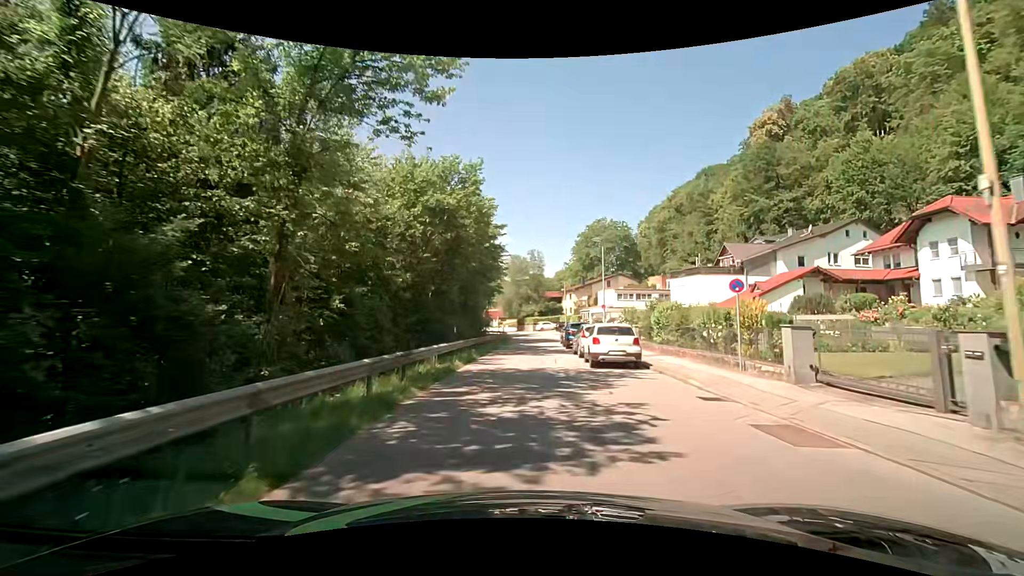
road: residential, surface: asphalt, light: Day
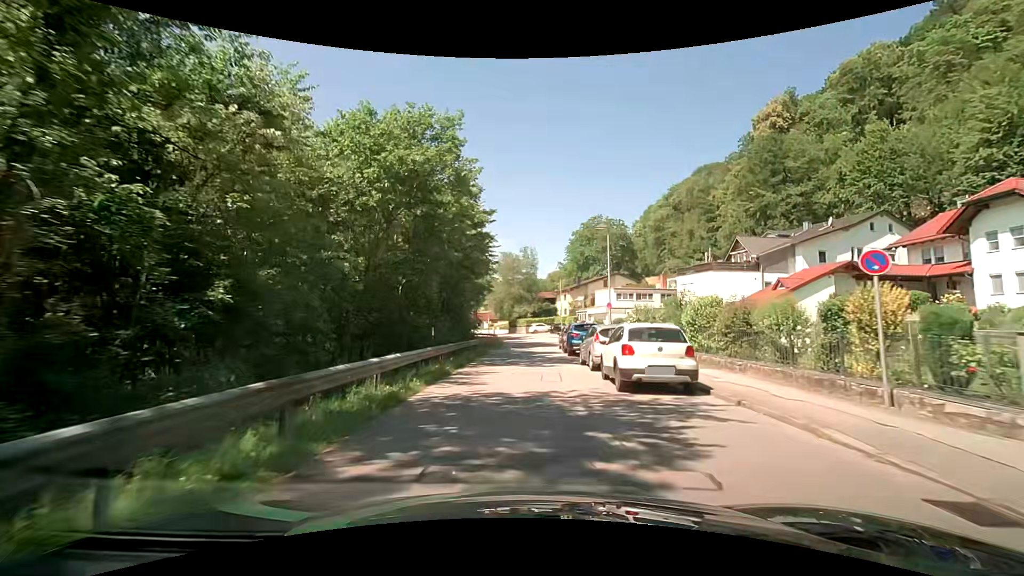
(+0.1, +5.8) m; +1°
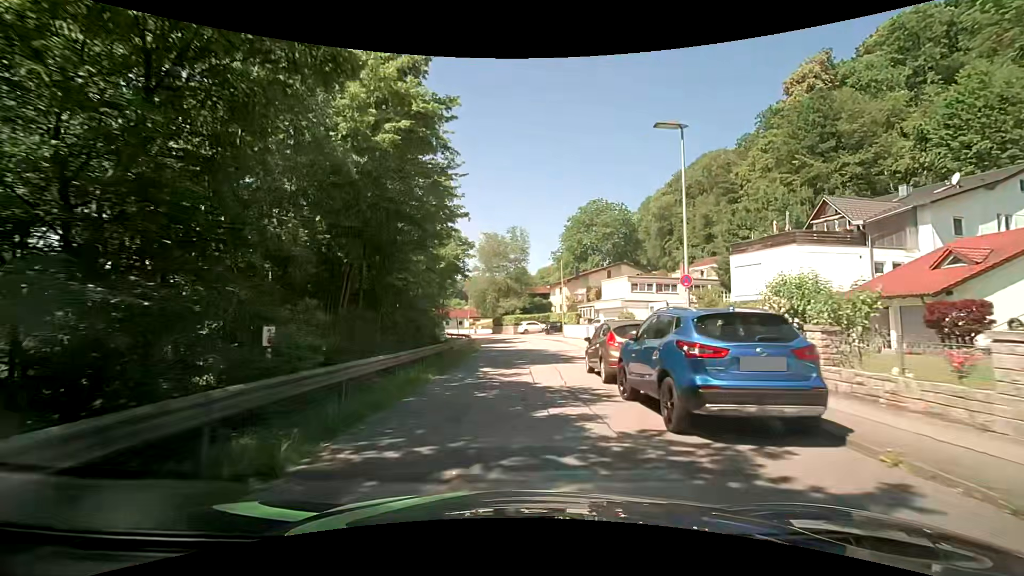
(+0.1, +17.3) m; +1°
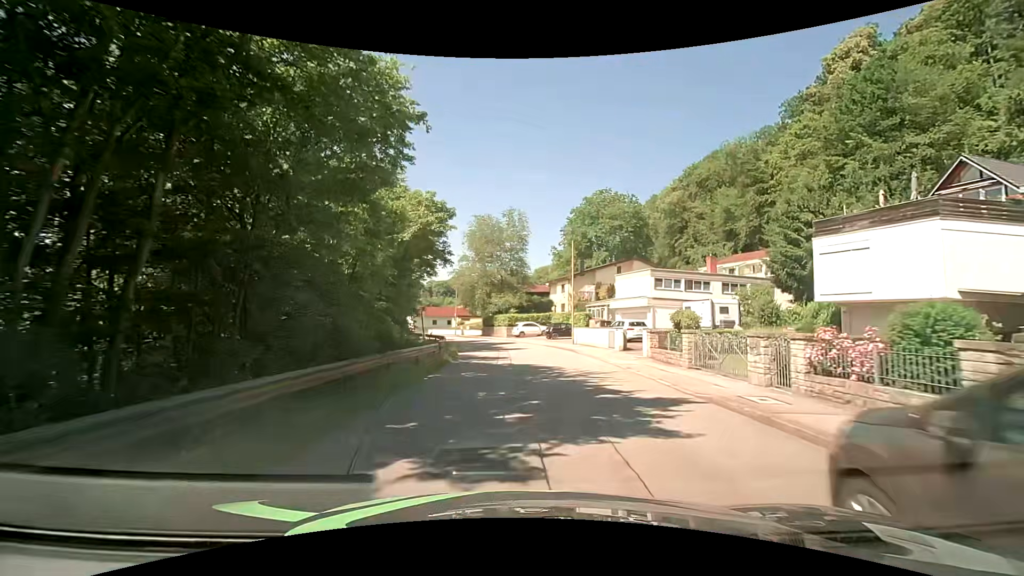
(0.0, +11.4) m; +1°
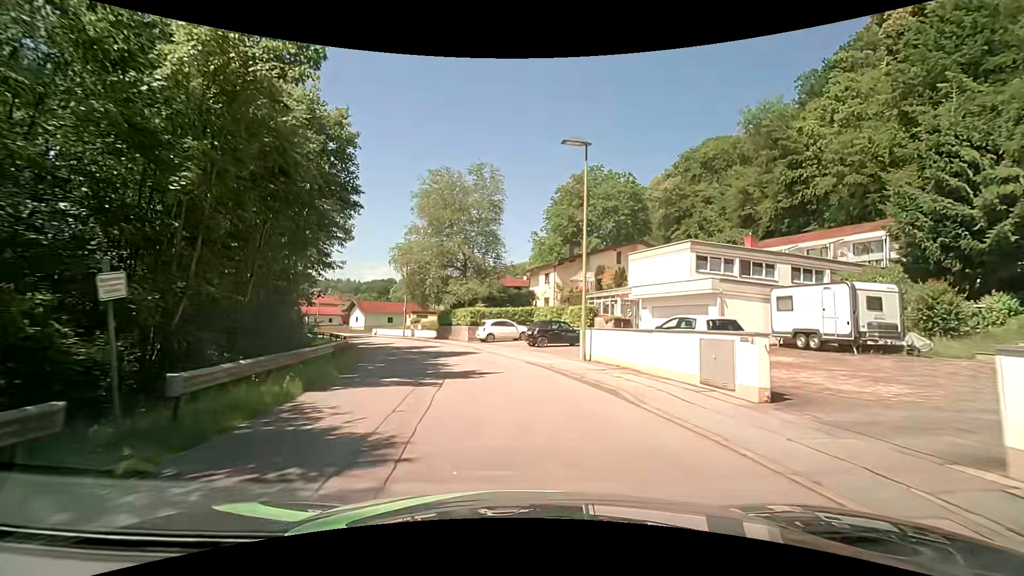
(+0.6, +17.0) m; +2°
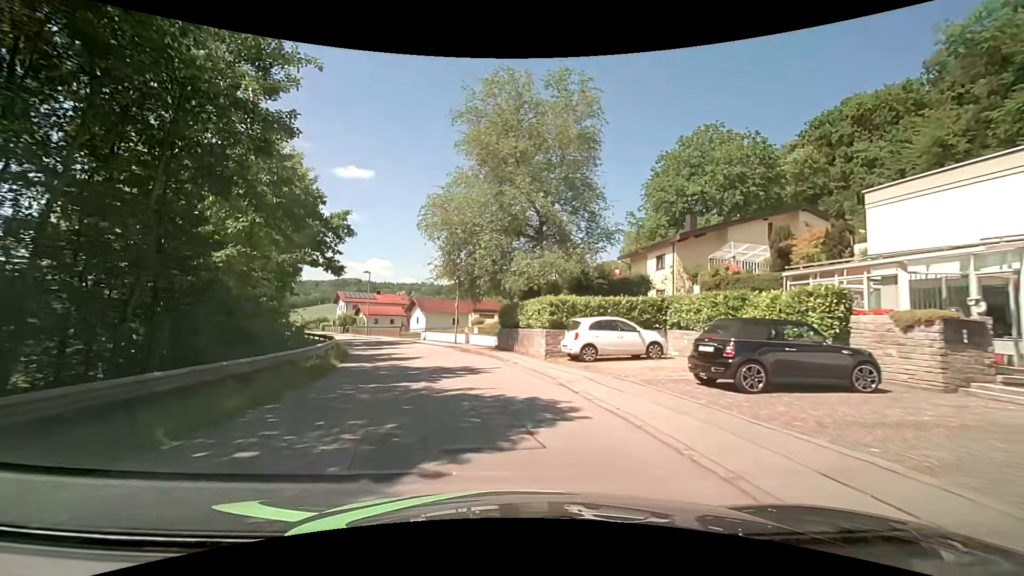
(-0.9, +16.6) m; -9°
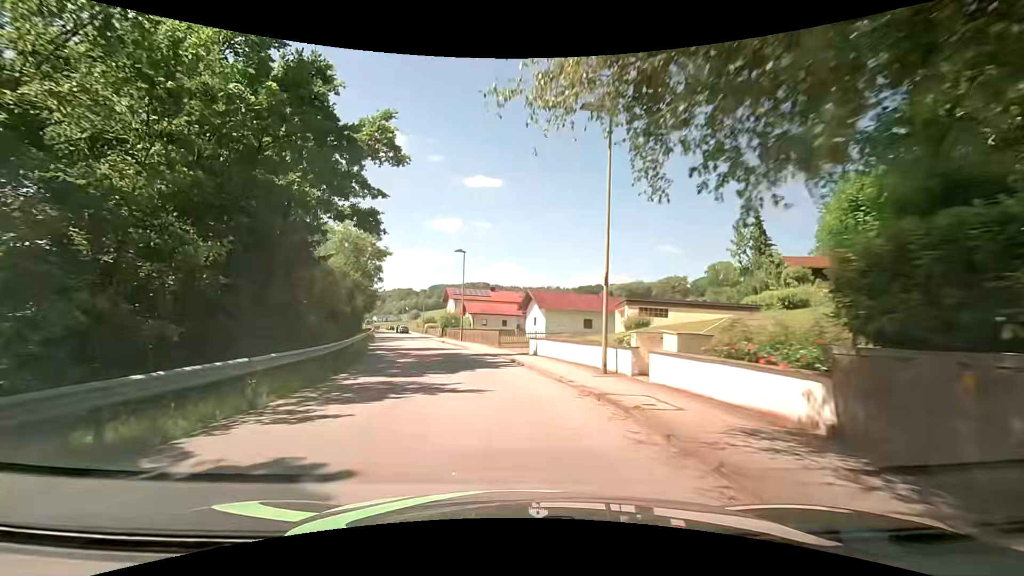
(-2.7, +22.0) m; -13°
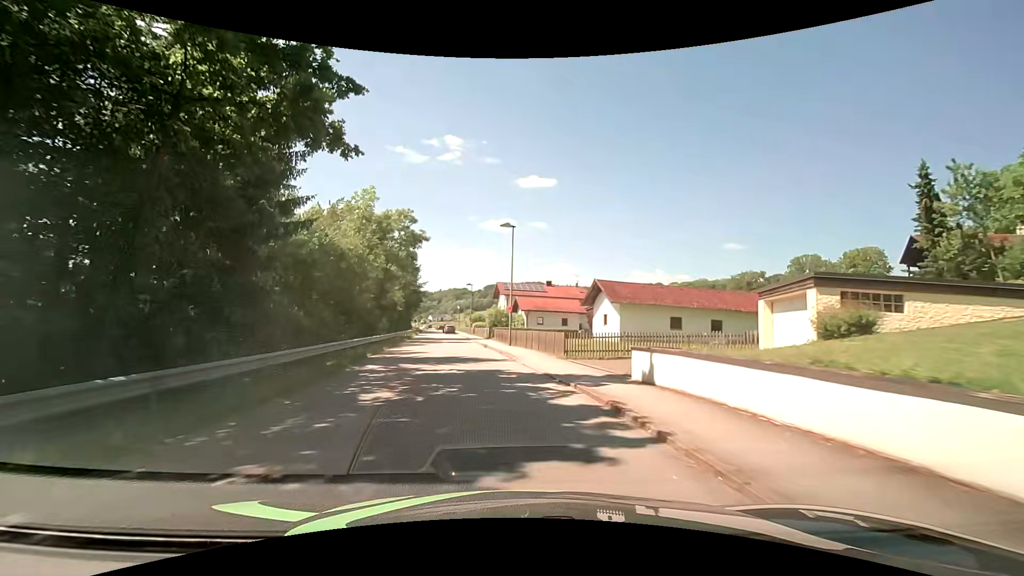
(-0.7, +11.5) m; -7°
(0, +10) (-2, +20) (-3, +30) (-4, +40) (-6, +50) (-8, +59) (-10, +69) (-13, +79) (-15, +89) (-17, +98) m
